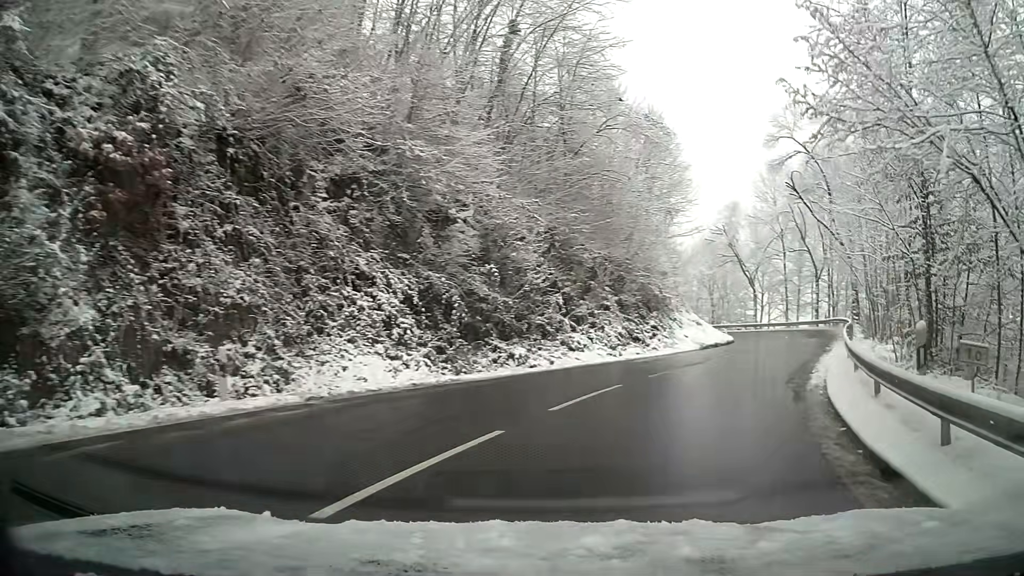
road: tertiary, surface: asphalt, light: Day
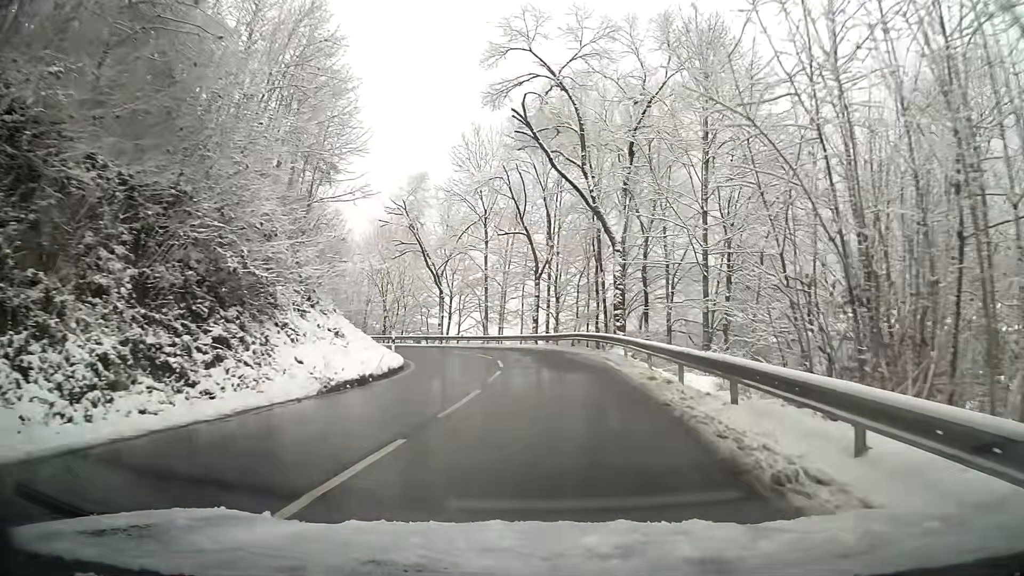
(+4.3, +17.5) m; +23°
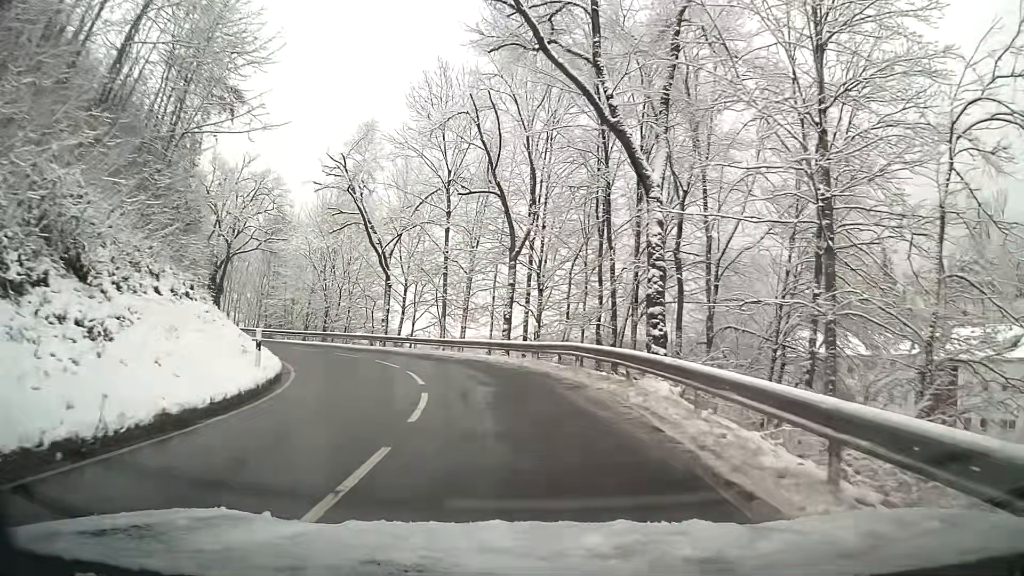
(+0.1, +12.1) m; 0°
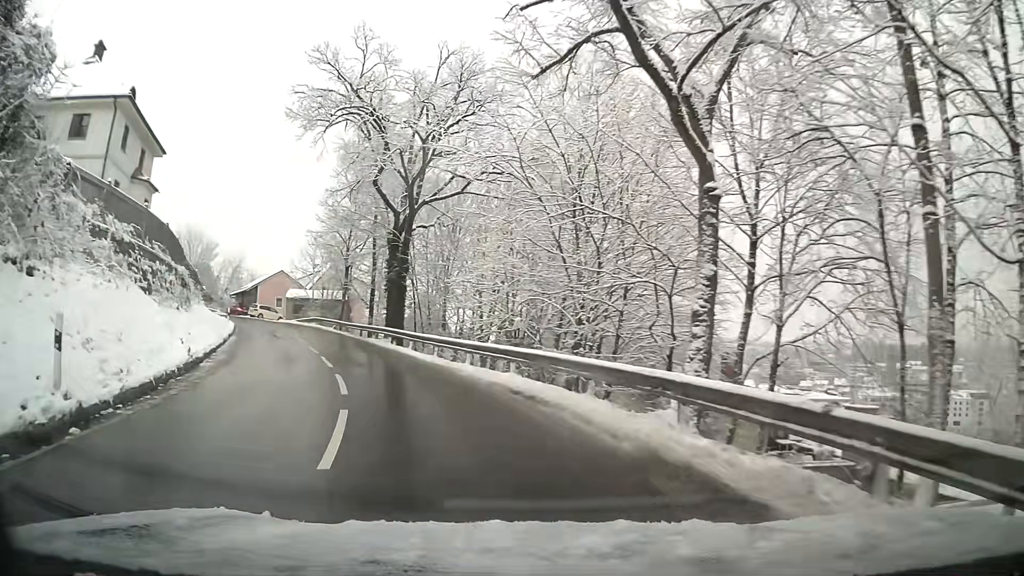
(-5.5, +26.6) m; -29°
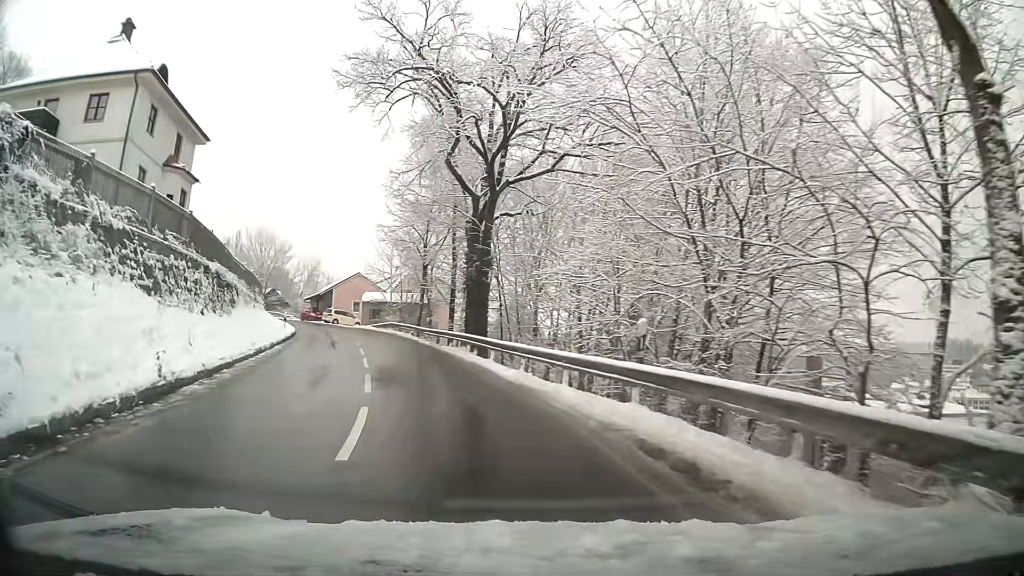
(-0.4, +5.7) m; -8°
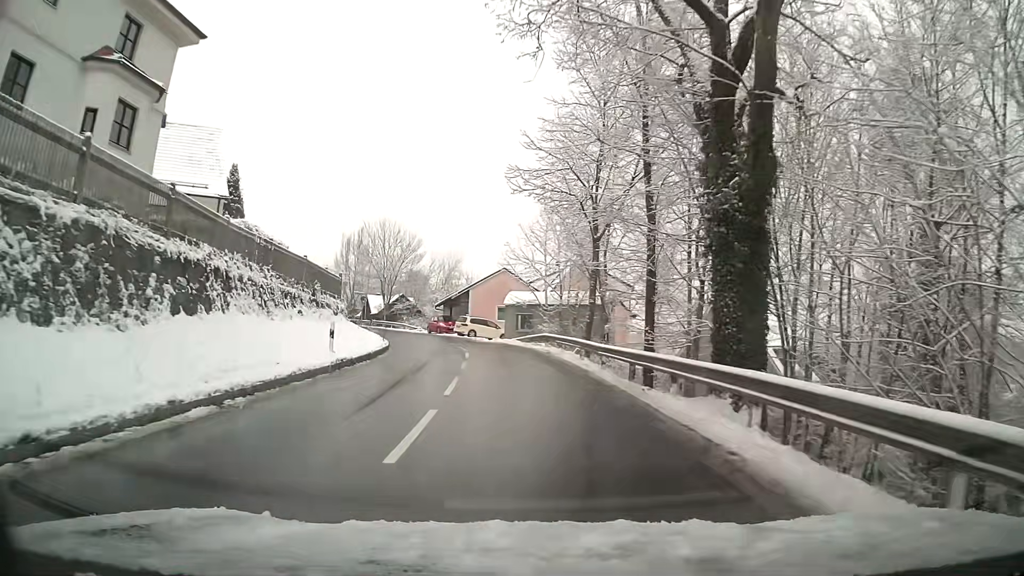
(-2.0, +18.2) m; -10°
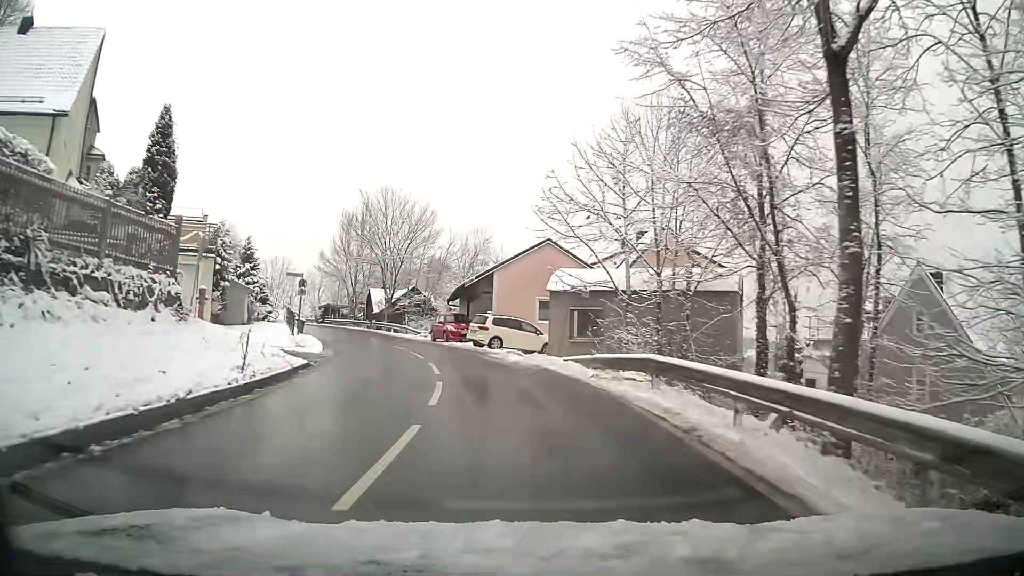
(-0.9, +19.8) m; -5°
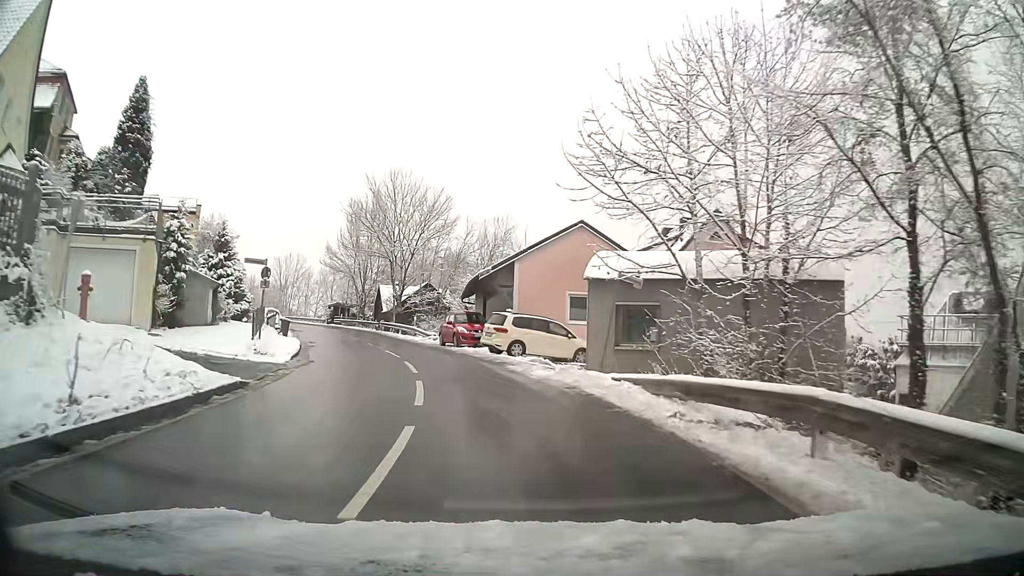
(-0.1, +6.2) m; -3°
(-1, +10) (-3, +20) (-6, +29) (-9, +39) (-12, +48) (-16, +57) (-20, +66) (-25, +75) (-30, +84) (-36, +92) m
